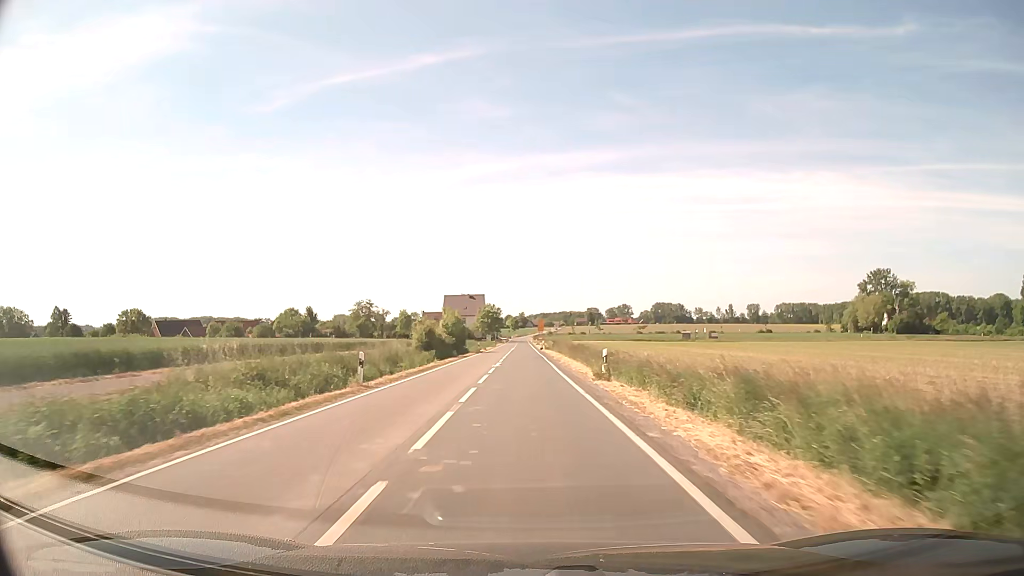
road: secondary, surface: asphalt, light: Day
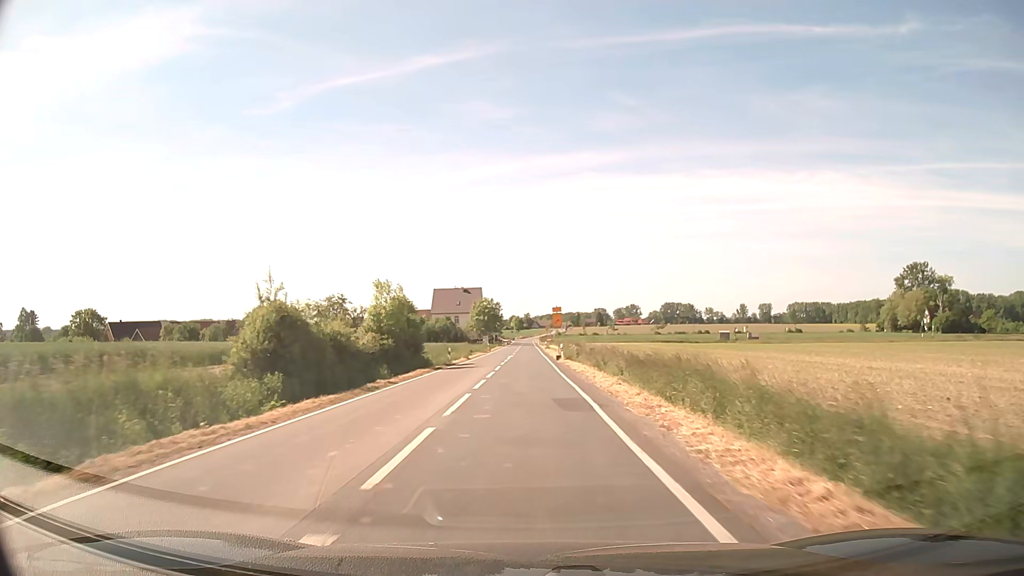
(0.0, +32.4) m; 0°
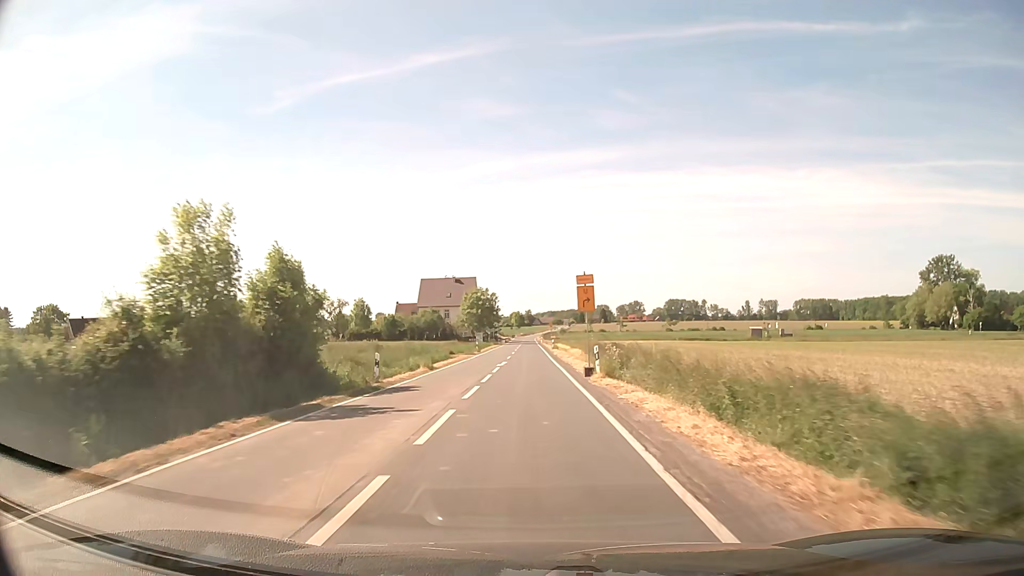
(-0.1, +21.5) m; 0°
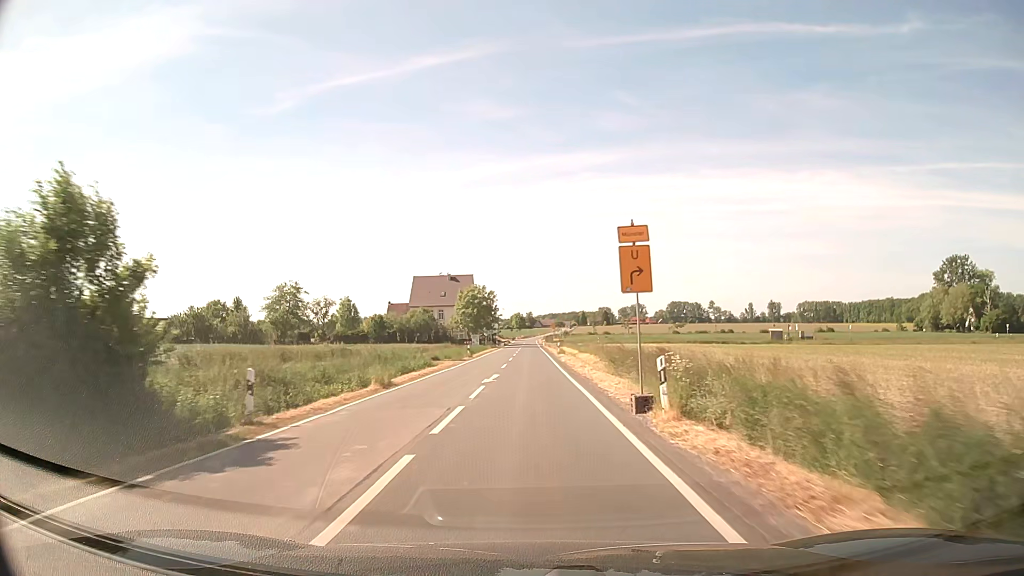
(0.0, +10.8) m; 0°
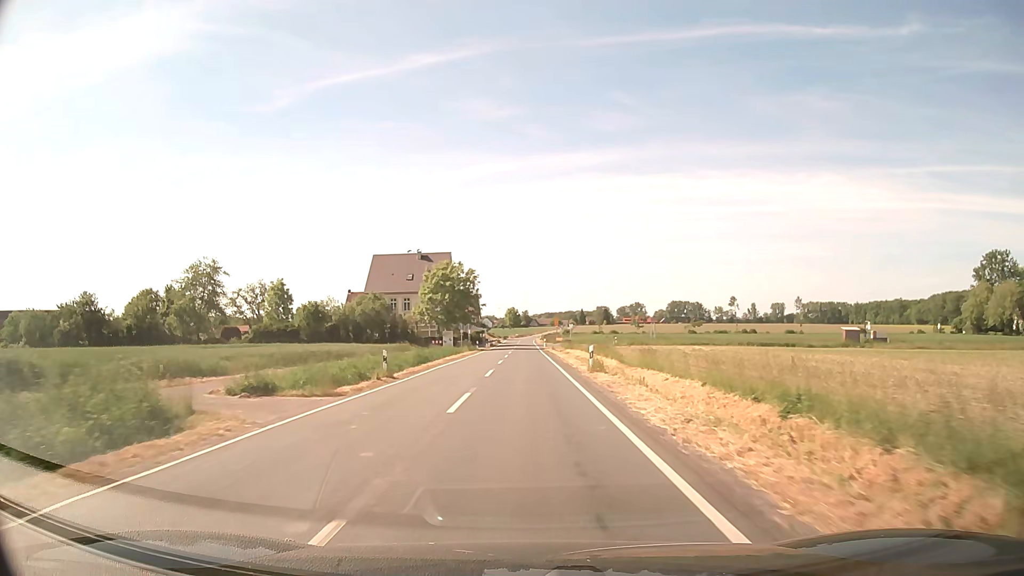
(+0.1, +32.3) m; 0°
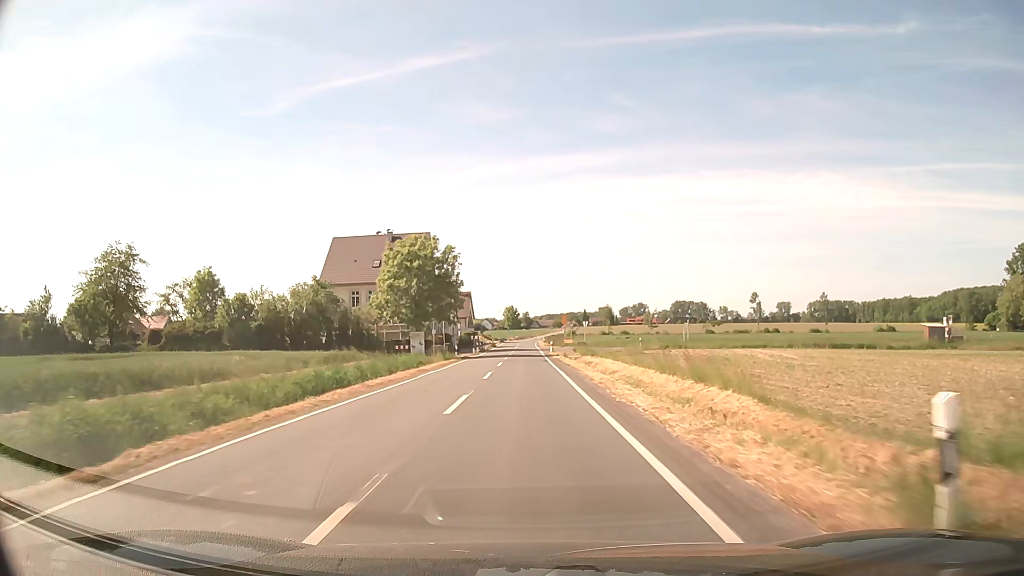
(+0.1, +21.6) m; 0°
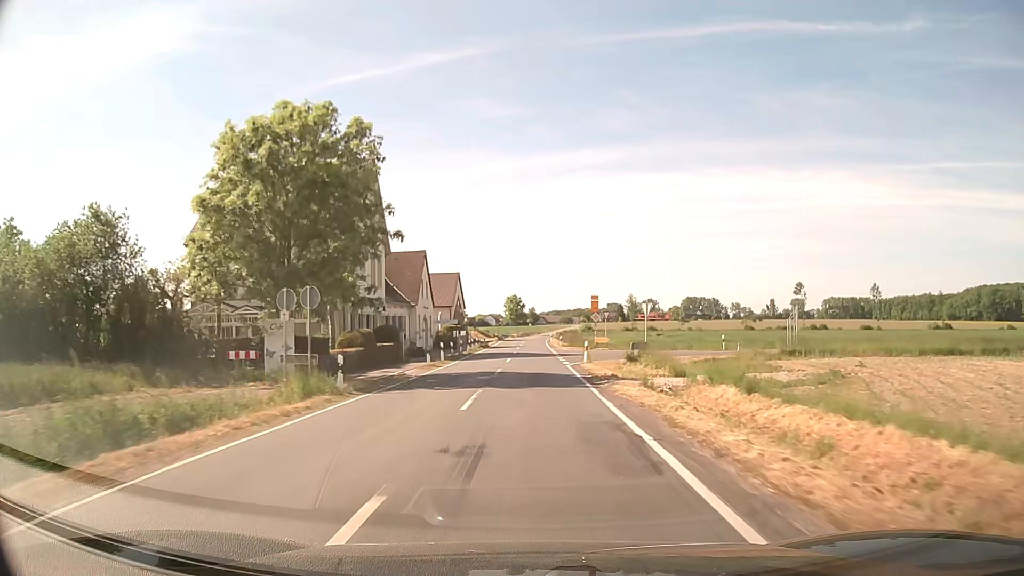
(-0.2, +32.2) m; -1°
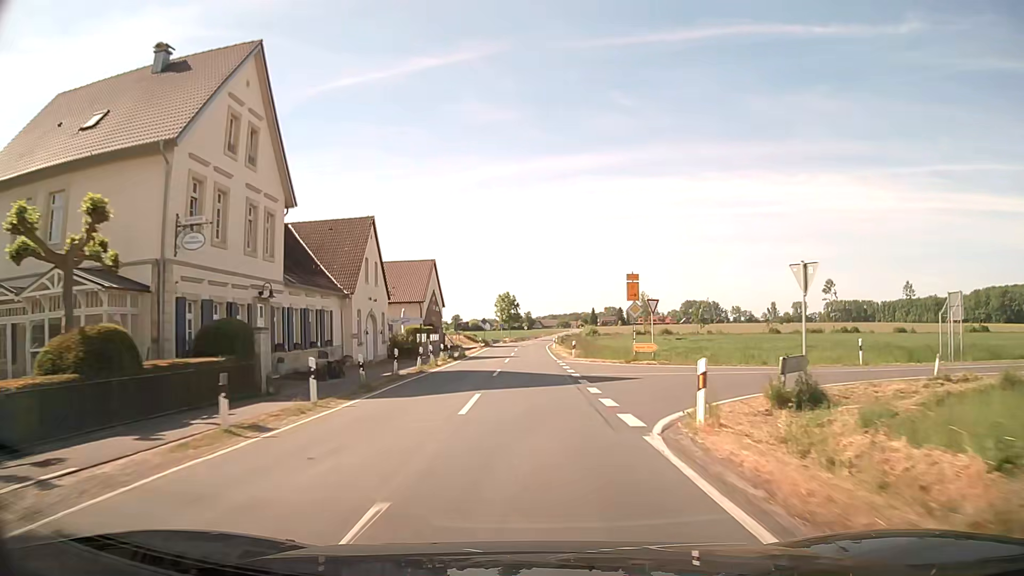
(0.0, +21.4) m; 0°
(0, +10) (0, +20) (0, +30) (0, +40) (0, +50) (0, +60) (+1, +70) (+1, +80) (+2, +90) (+2, +100) m
